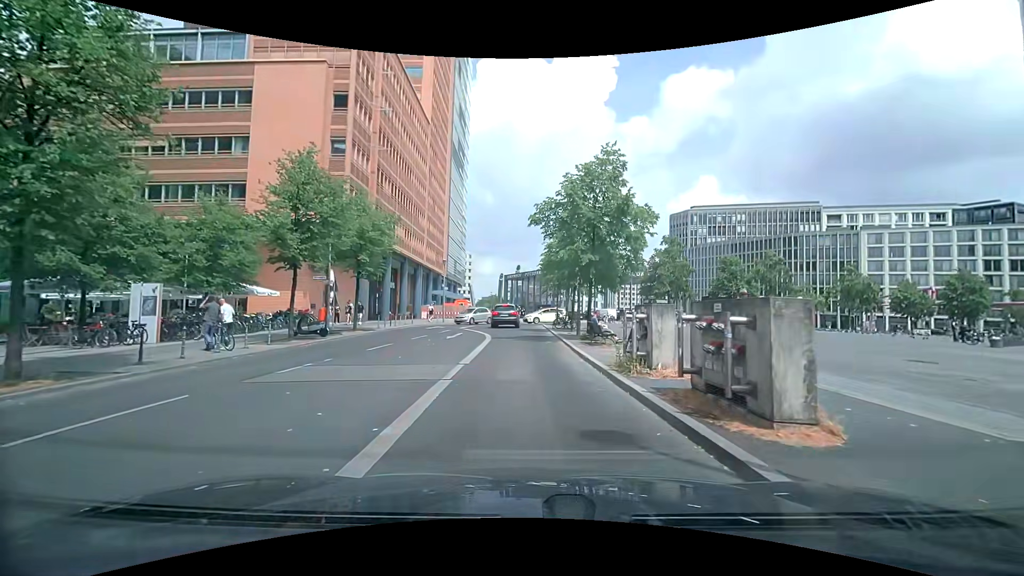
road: residential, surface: asphalt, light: Day
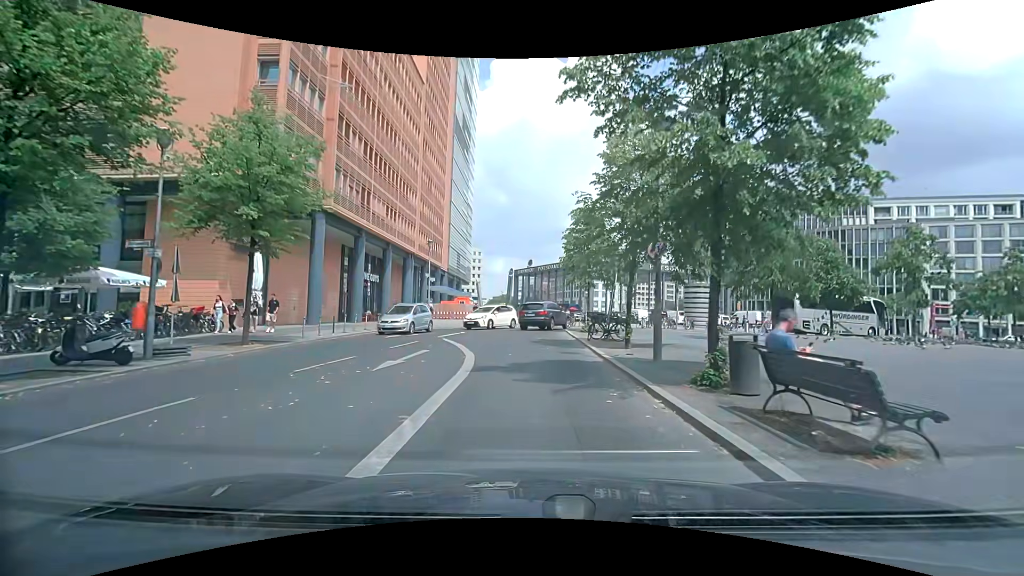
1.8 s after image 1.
(-0.1, +13.0) m; -1°
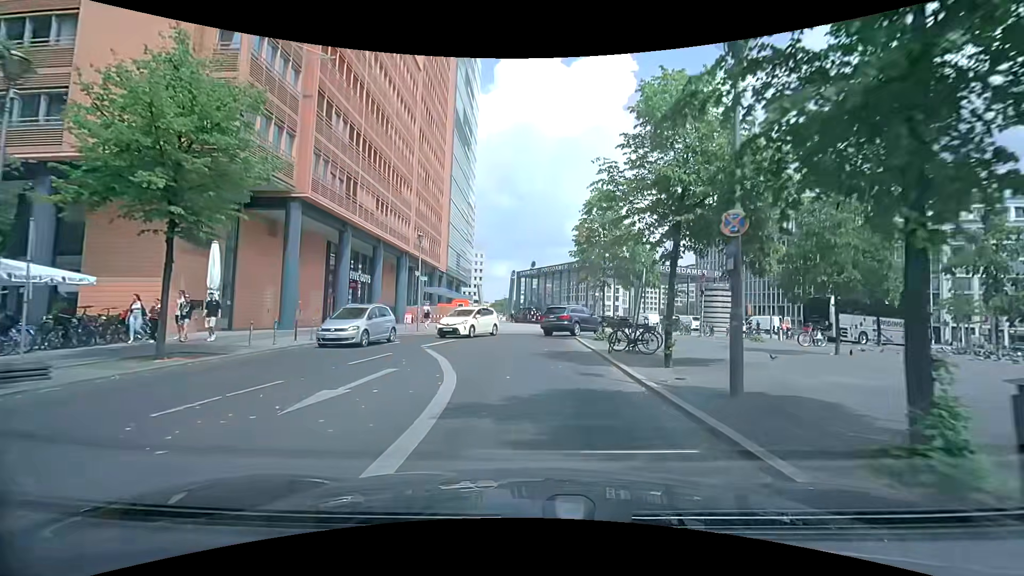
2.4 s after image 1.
(0.0, +4.2) m; -1°
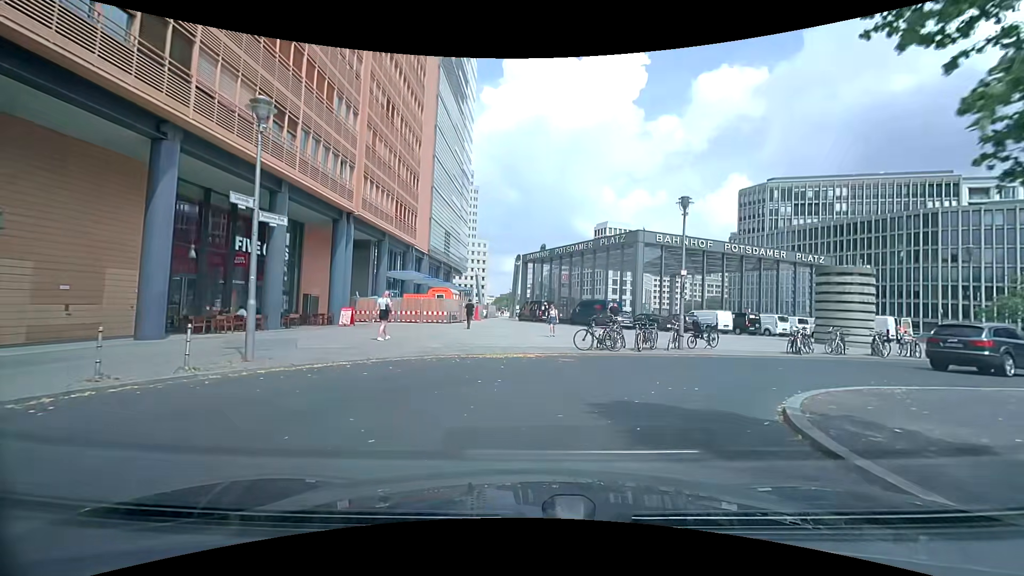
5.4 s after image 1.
(+0.2, +19.8) m; -1°
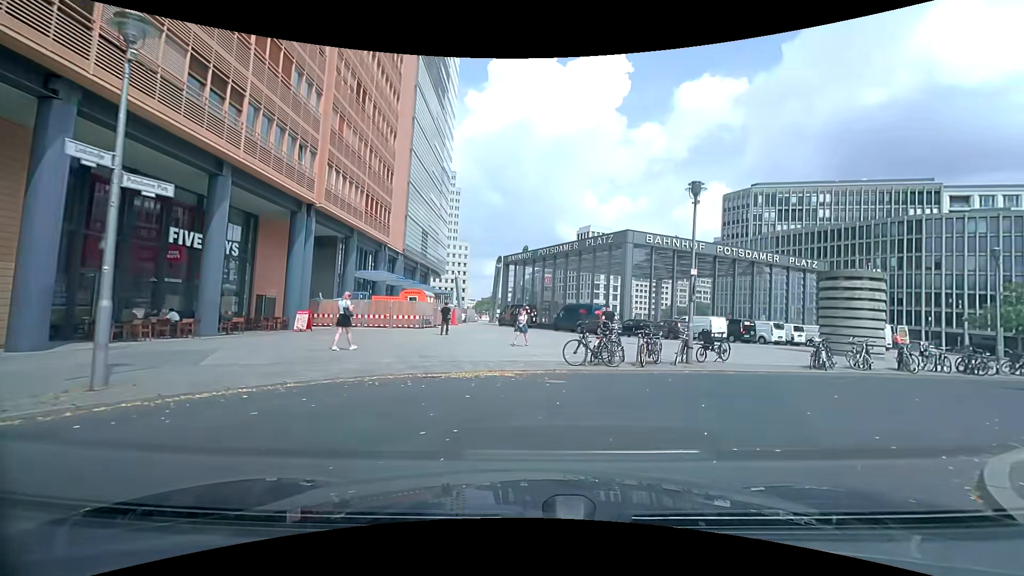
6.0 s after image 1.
(+0.1, +3.3) m; +3°
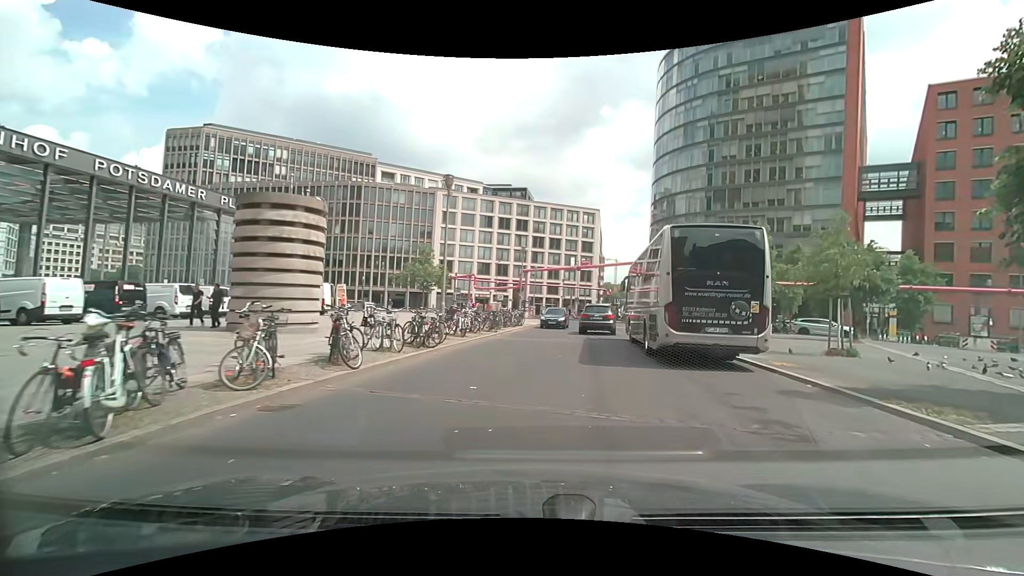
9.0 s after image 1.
(+7.4, +13.0) m; +59°
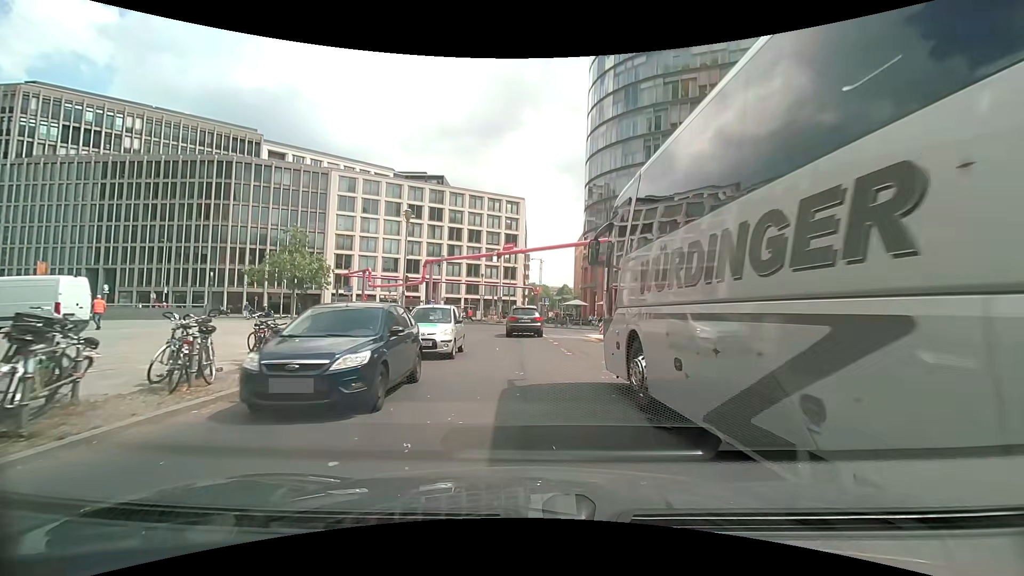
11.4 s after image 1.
(+1.4, +14.7) m; +7°
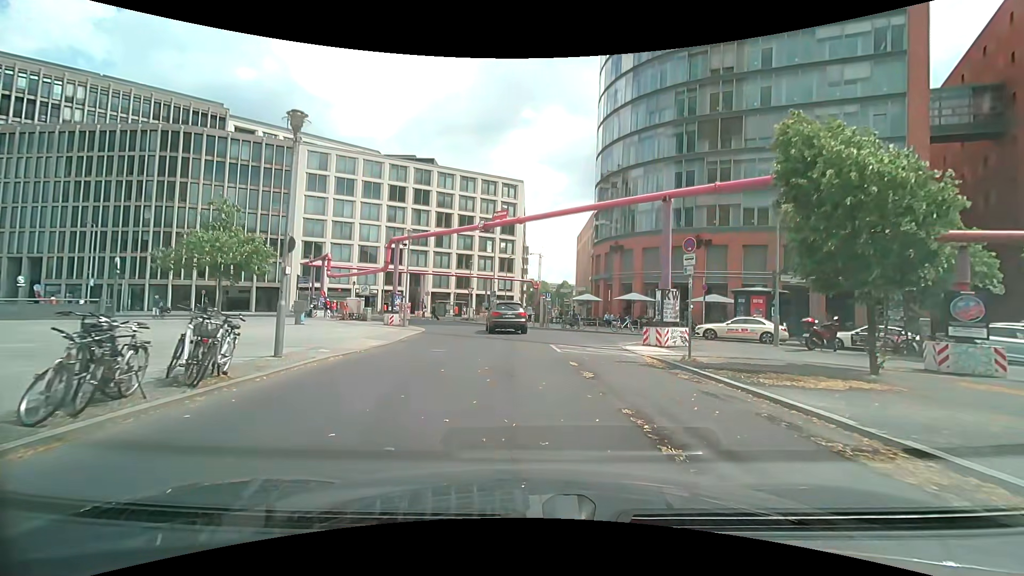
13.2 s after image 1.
(-0.1, +11.8) m; +1°
